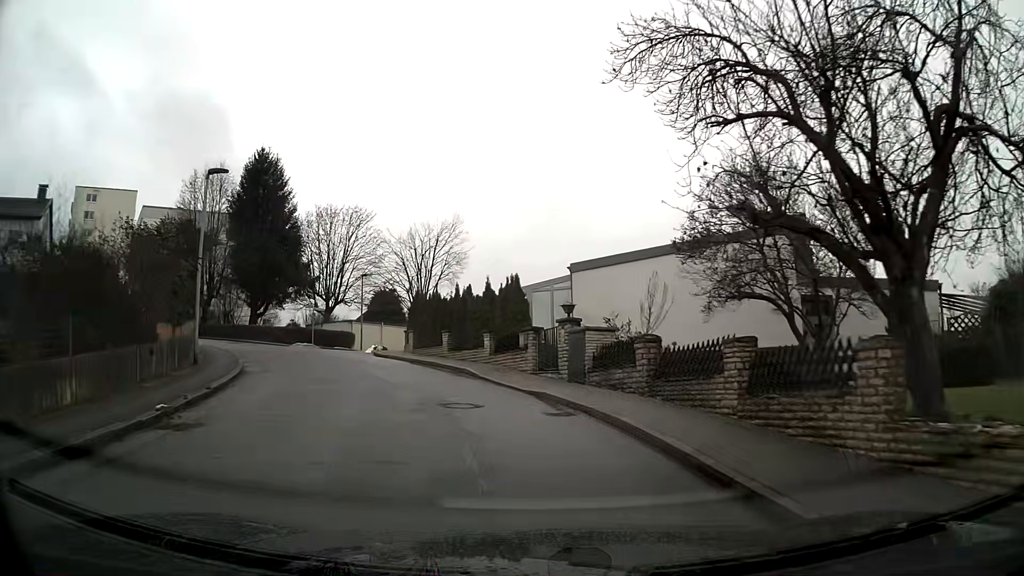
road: residential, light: Day
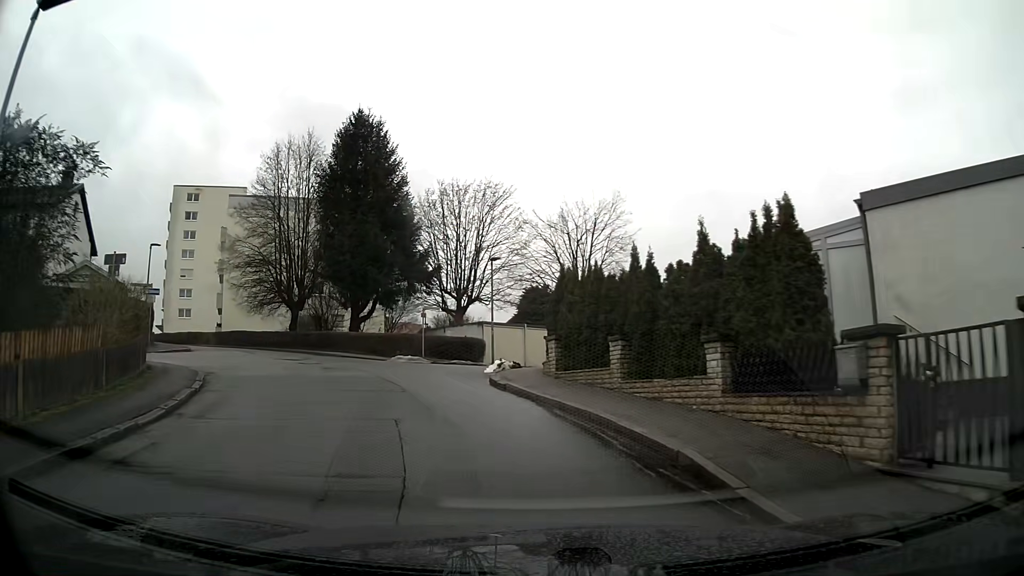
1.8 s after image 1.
(-1.4, +12.1) m; -14°
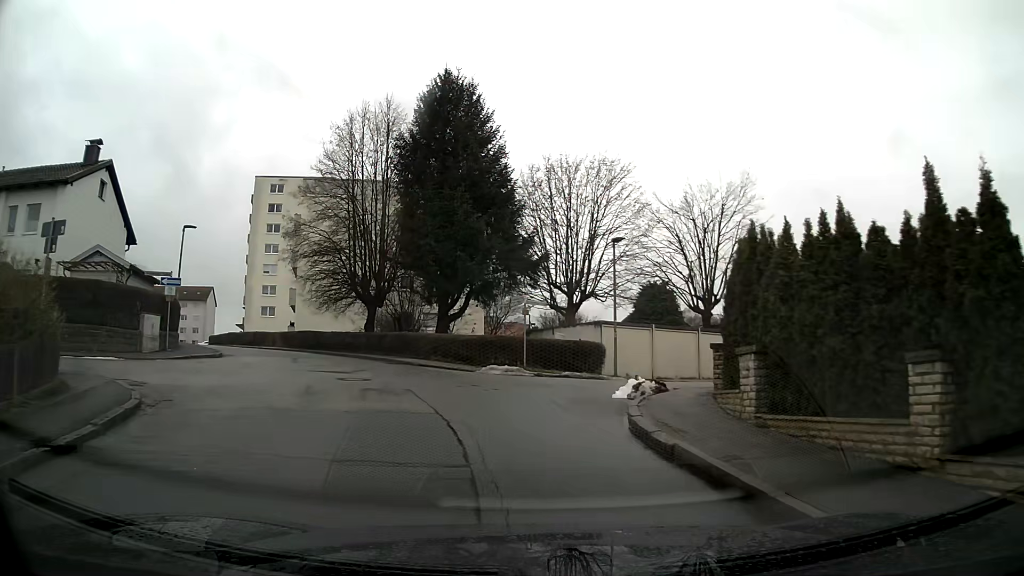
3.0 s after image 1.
(-0.5, +7.0) m; -8°
(-1, +10) (-4, +19) (-9, +28) (-16, +36) (-22, +44) (-28, +51) (-34, +60) (-39, +68) (-43, +77) (-47, +86) m
